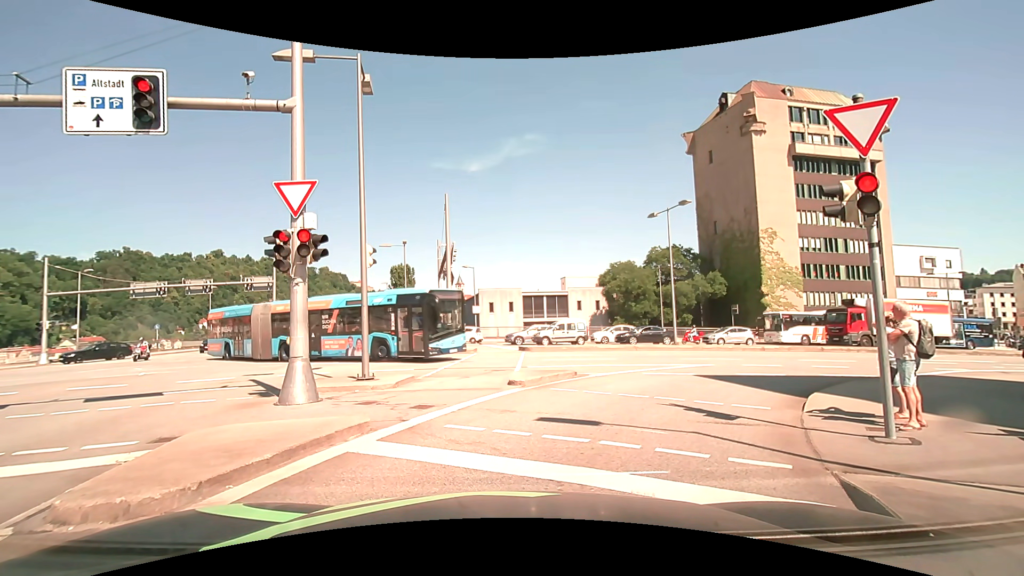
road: primary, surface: asphalt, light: Day
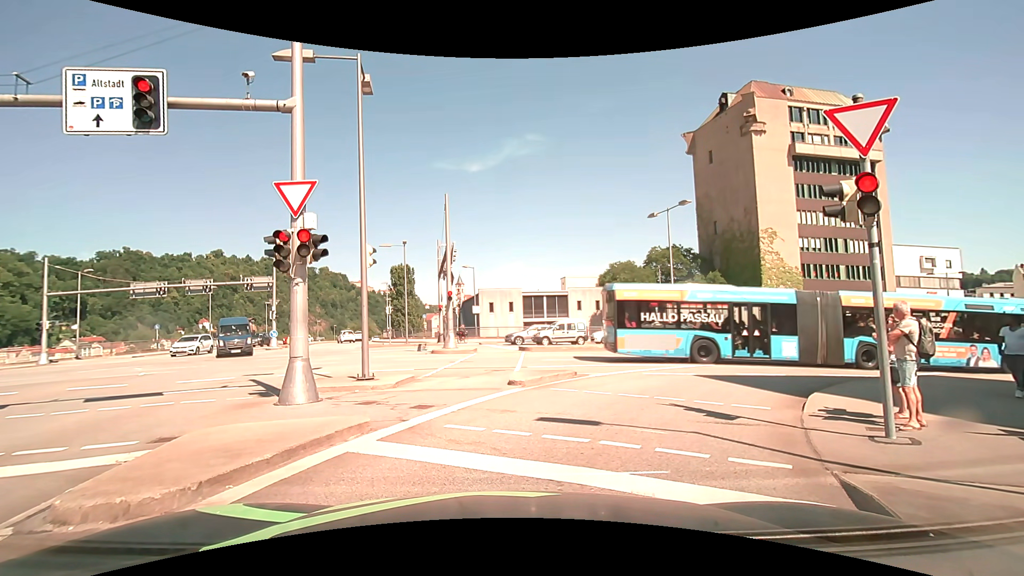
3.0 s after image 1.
(0.0, 0.0) m; 0°
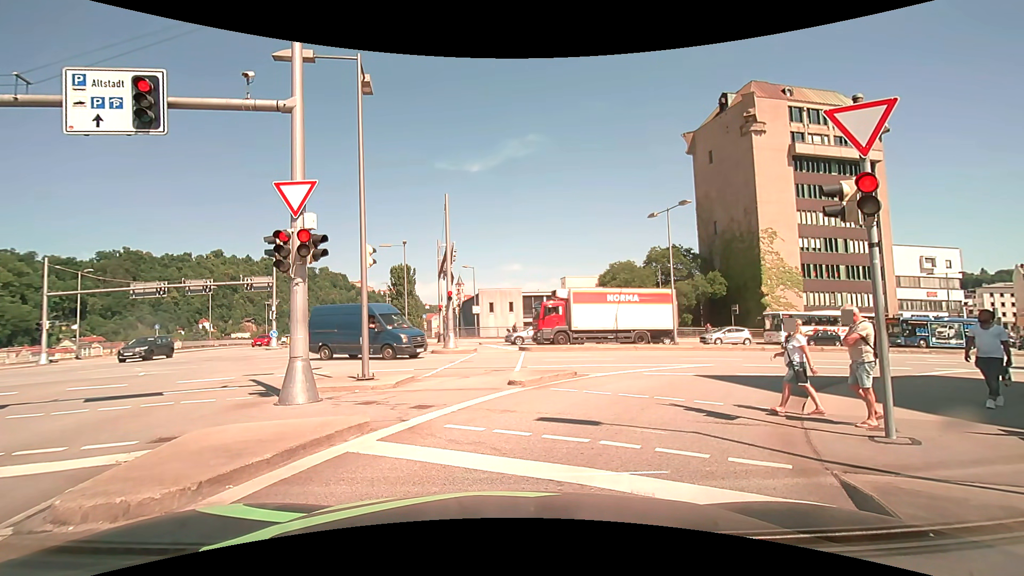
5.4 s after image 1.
(0.0, 0.0) m; 0°
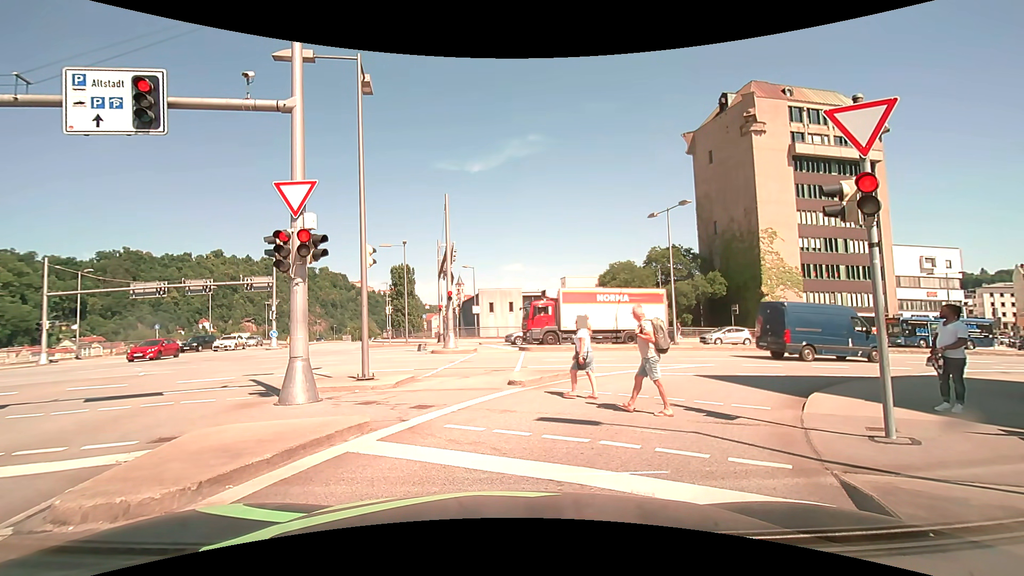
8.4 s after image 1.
(0.0, 0.0) m; 0°
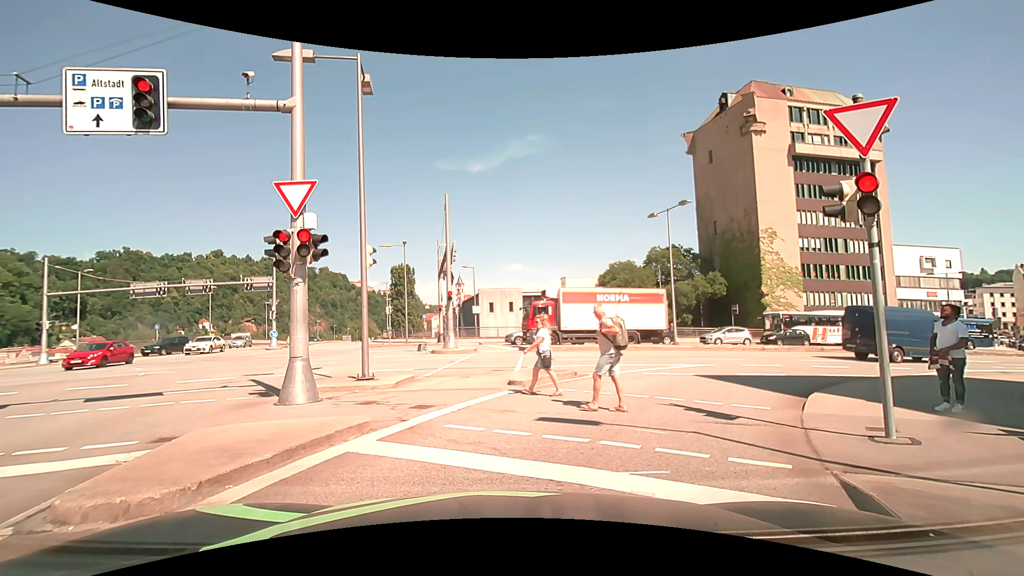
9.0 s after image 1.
(0.0, 0.0) m; 0°
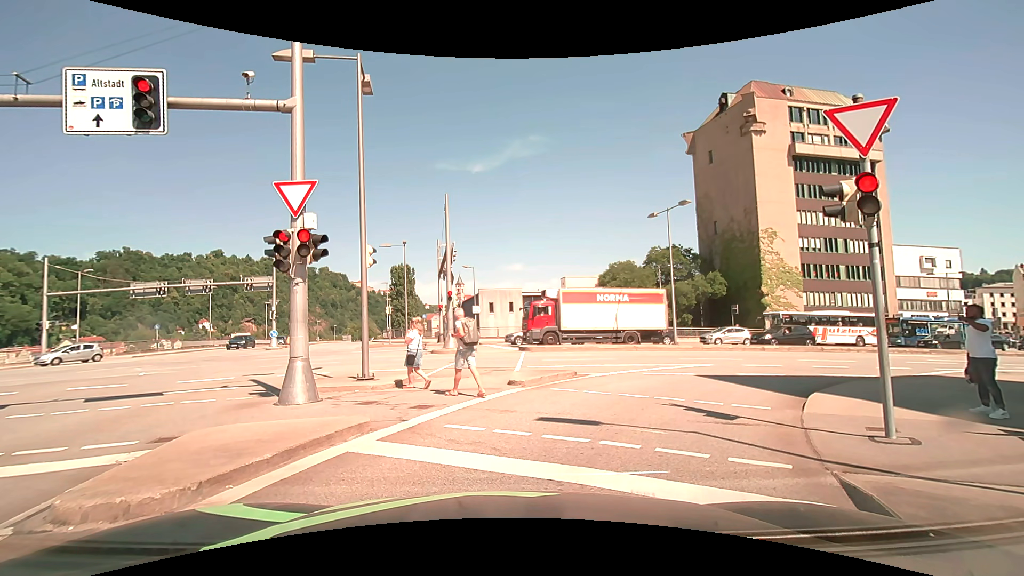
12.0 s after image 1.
(0.0, 0.0) m; 0°
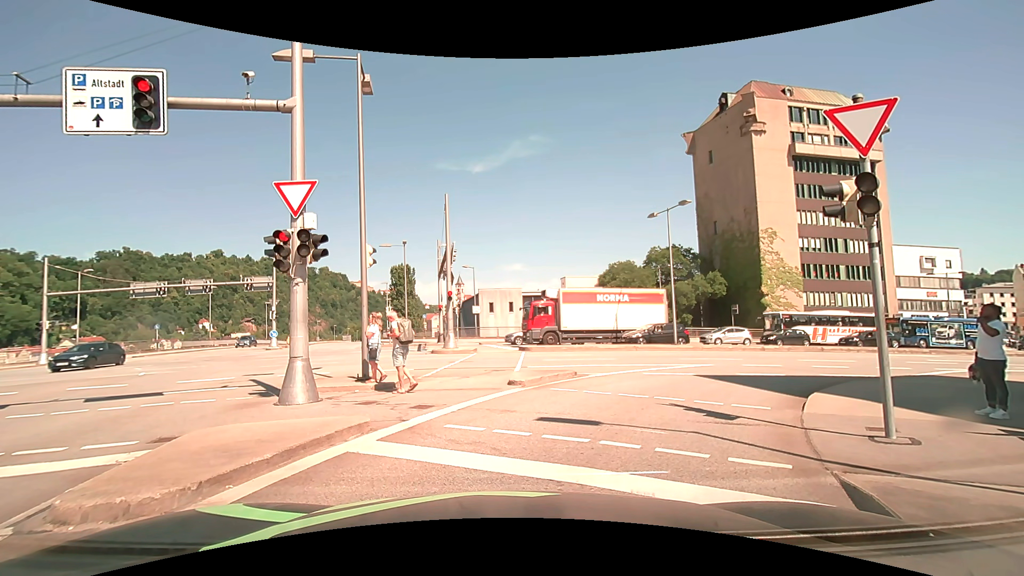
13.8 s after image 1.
(0.0, 0.0) m; 0°
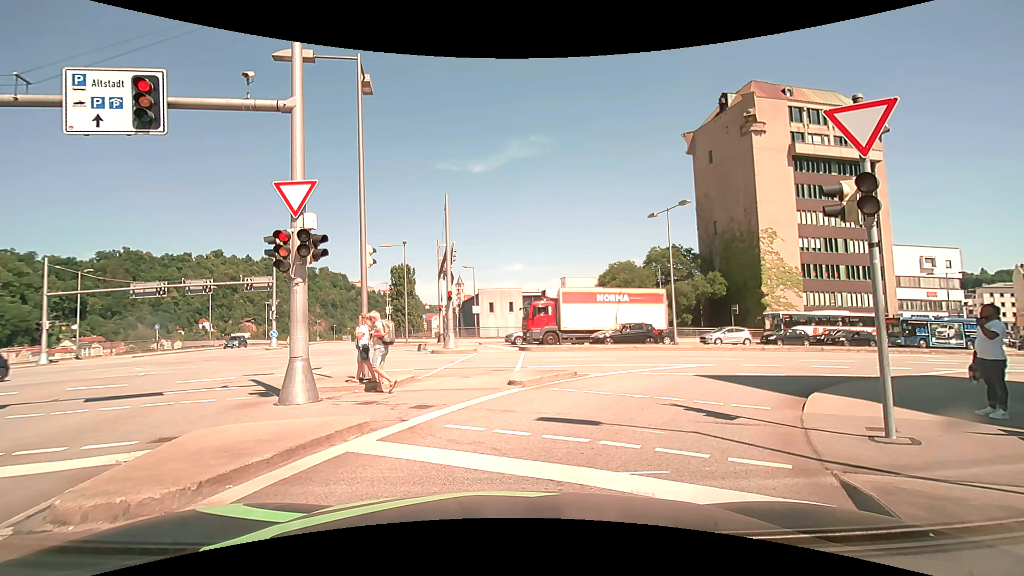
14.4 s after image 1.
(0.0, 0.0) m; 0°
